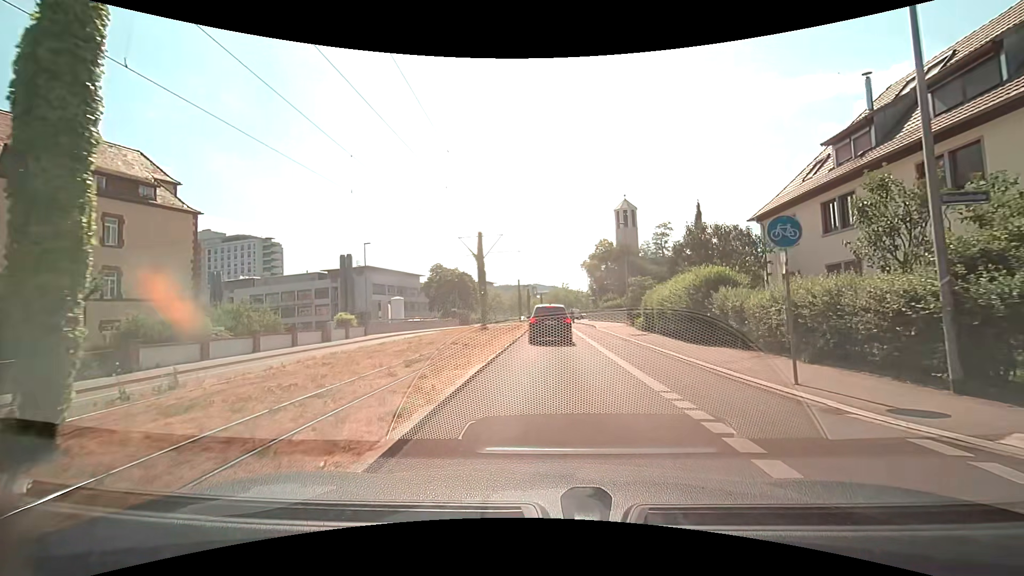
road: secondary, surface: asphalt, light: Day
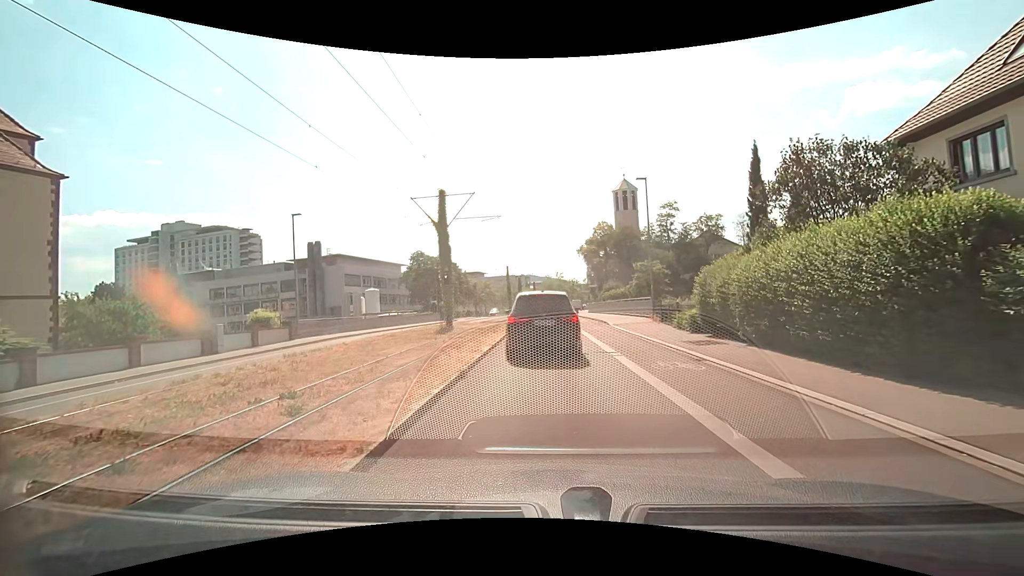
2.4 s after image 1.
(-0.1, +11.1) m; -1°
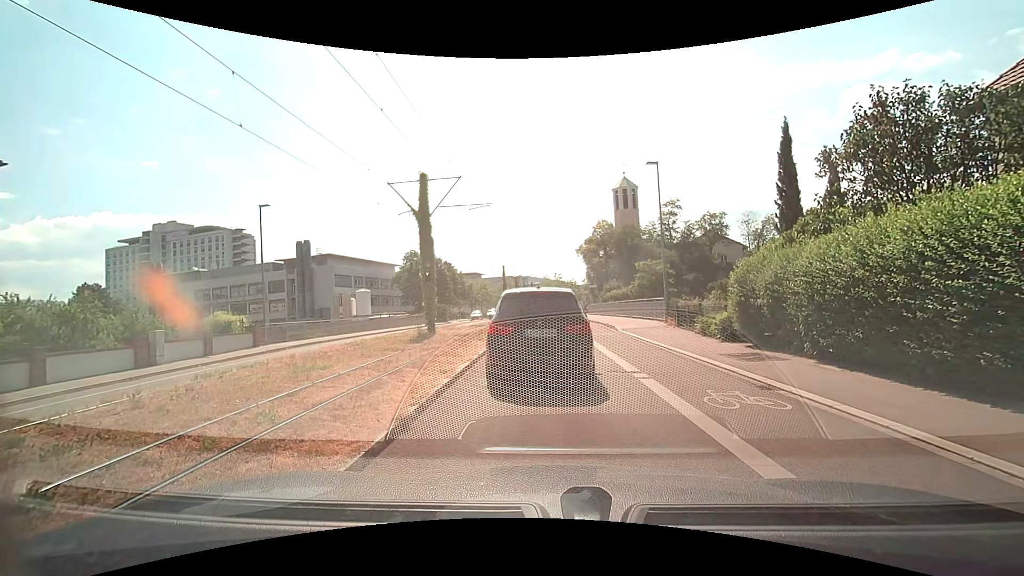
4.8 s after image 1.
(0.0, +3.3) m; -1°
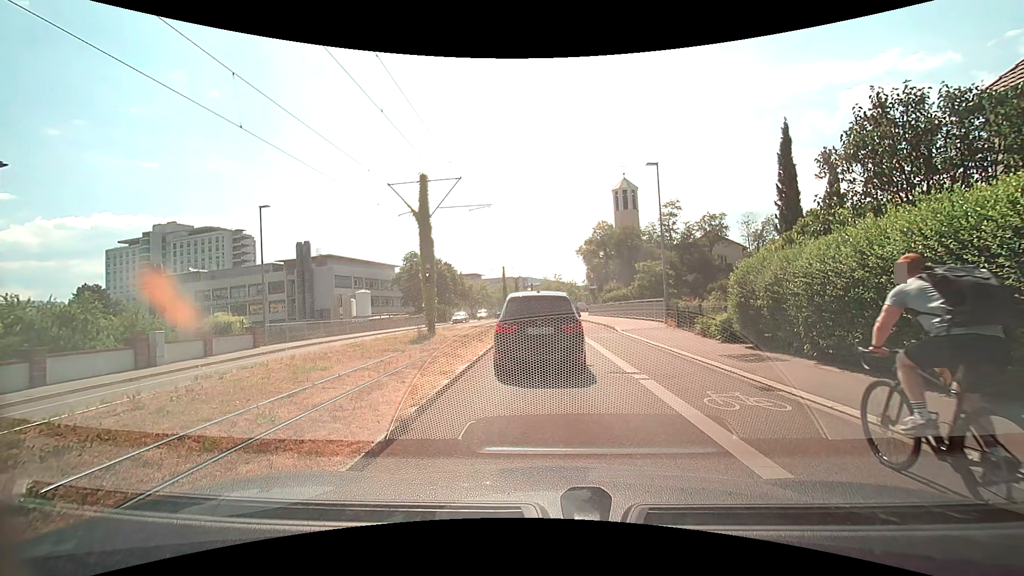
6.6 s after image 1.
(0.0, +0.1) m; 0°
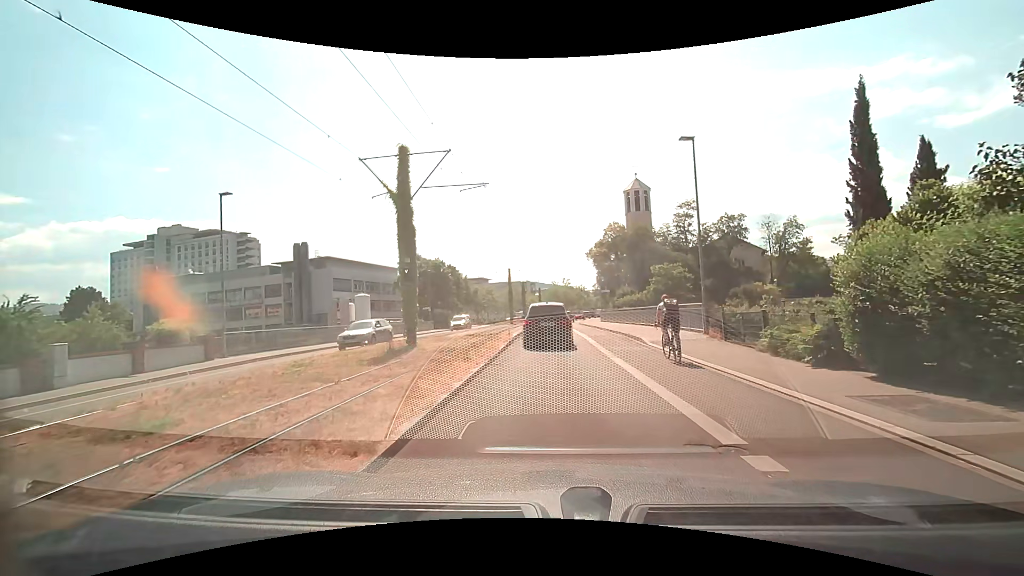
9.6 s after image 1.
(0.0, +5.1) m; +1°
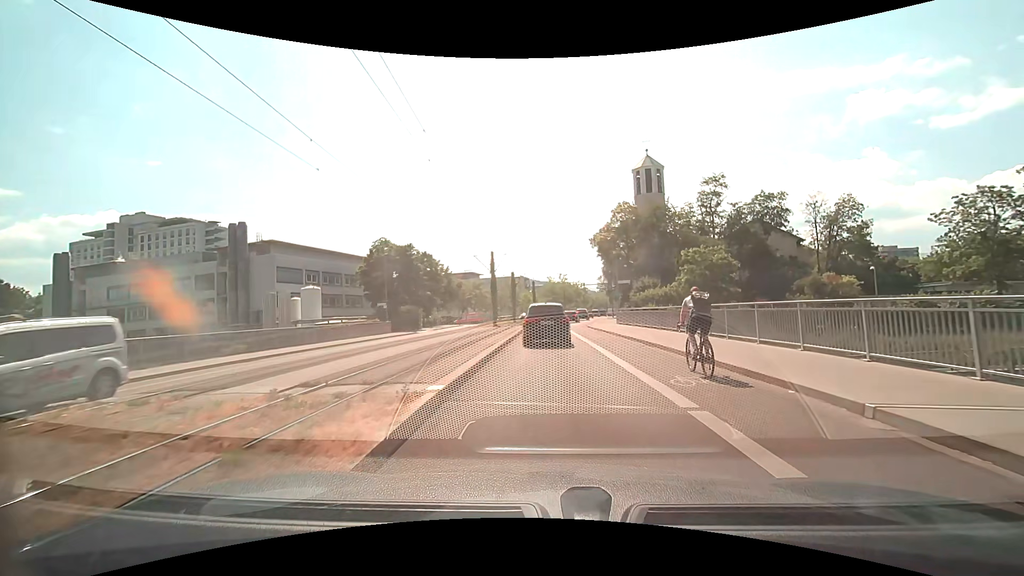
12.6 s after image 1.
(-0.3, +17.5) m; -1°
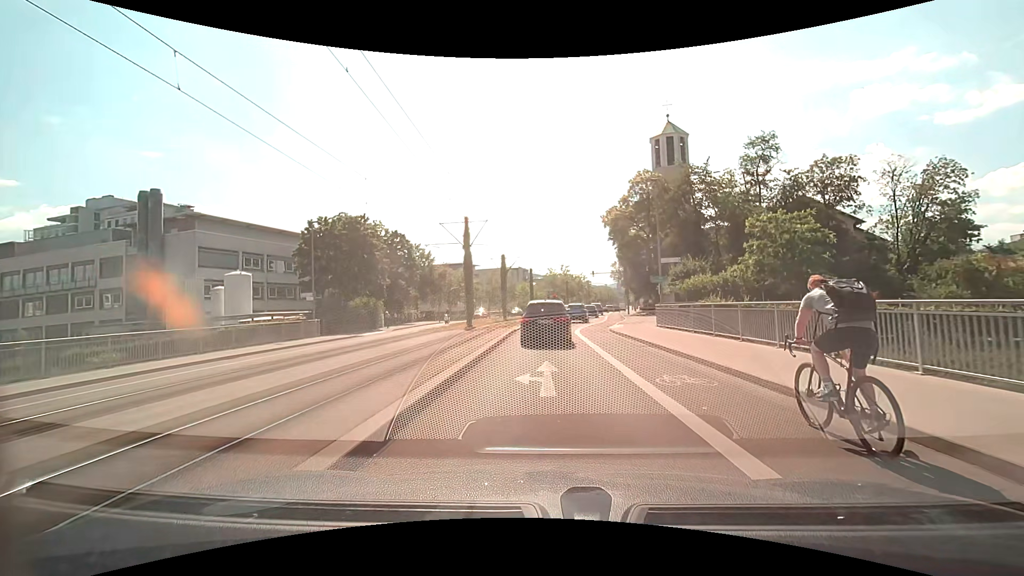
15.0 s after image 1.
(+0.2, +16.3) m; 0°
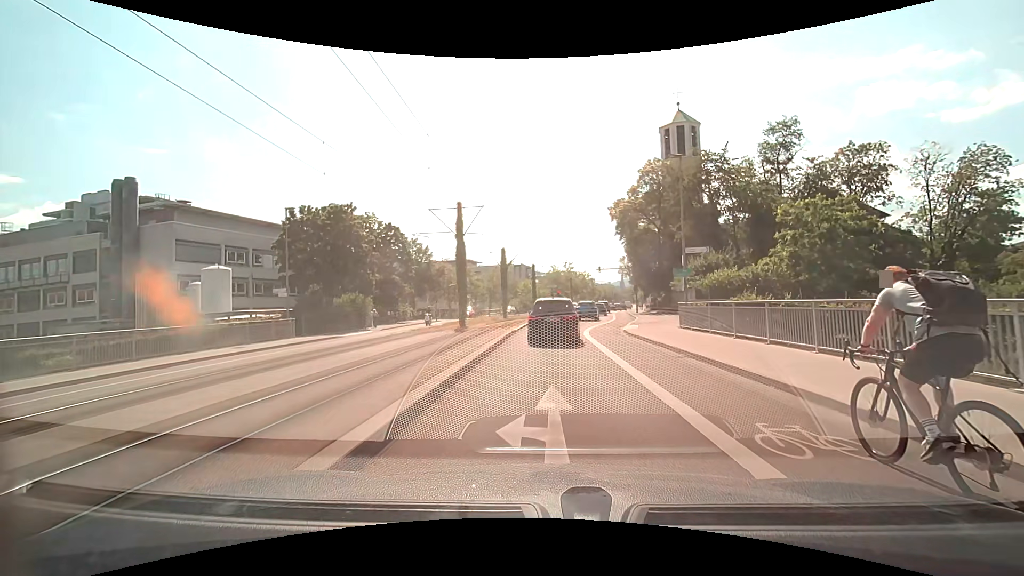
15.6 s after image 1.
(0.0, +4.1) m; -1°
(0, +10) (0, +20) (+1, +30) (+3, +40) (+5, +50) (+6, +59) (+8, +69) (+9, +79) (+11, +89) (+13, +99) m
